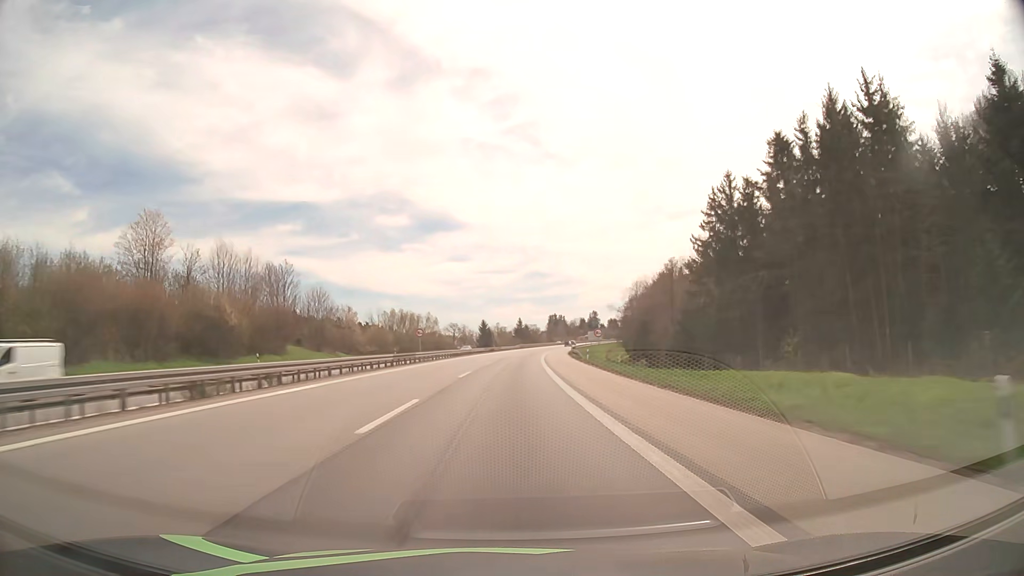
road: motorway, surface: asphalt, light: Day
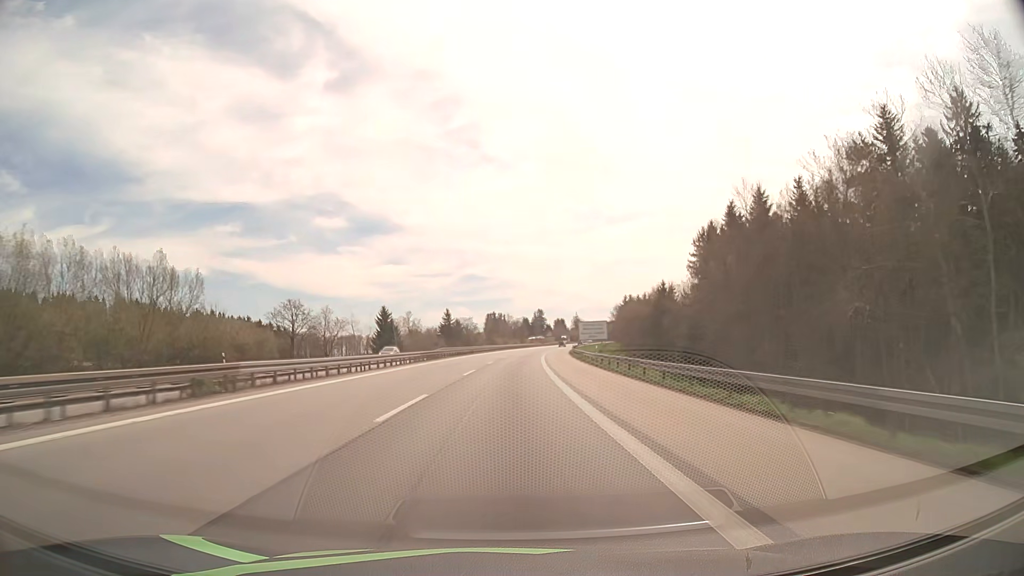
(+5.0, +106.0) m; +6°
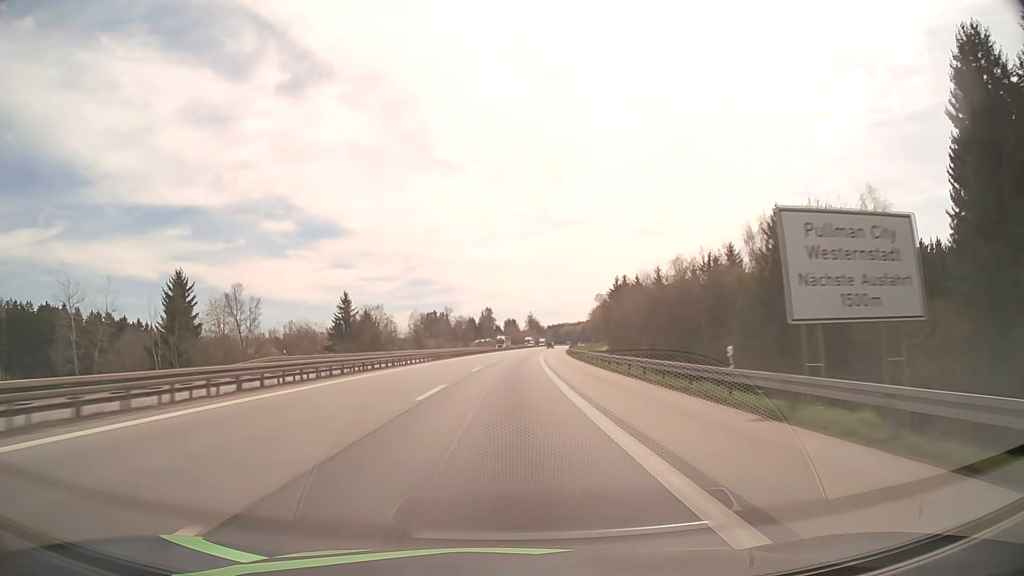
(+3.1, +84.7) m; +4°
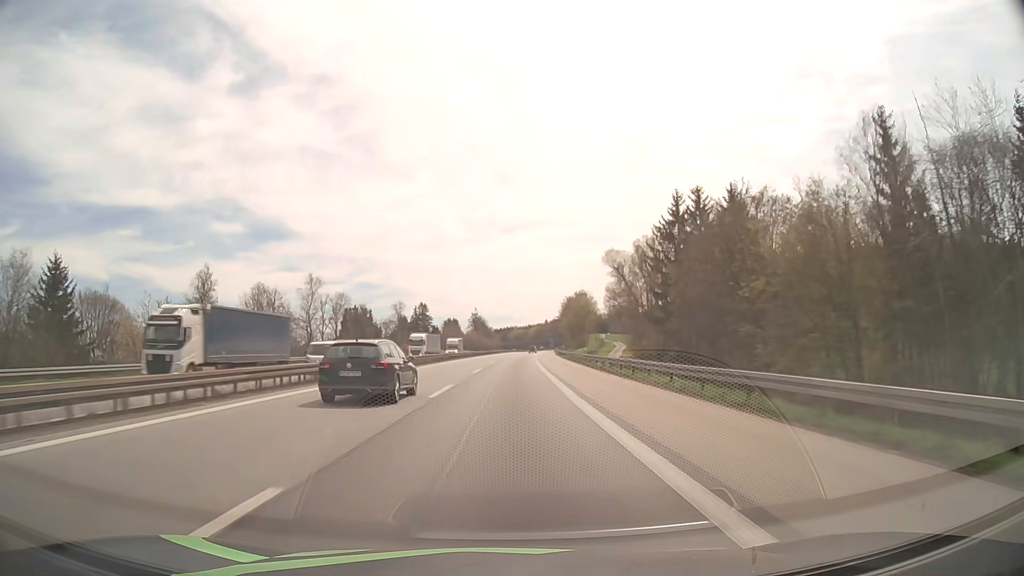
(+4.6, +105.8) m; +5°
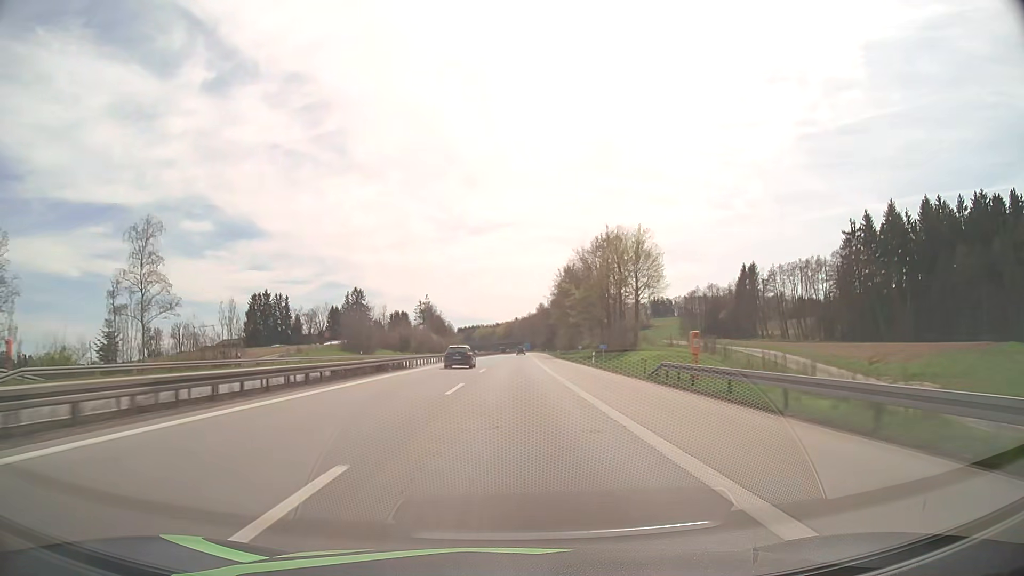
(+2.8, +106.0) m; +3°
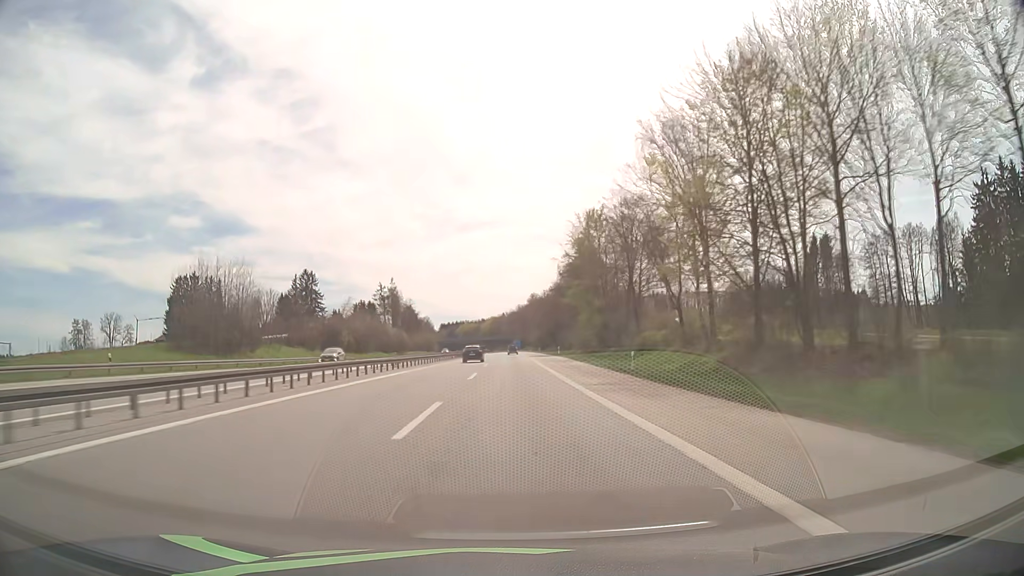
(+0.7, +63.5) m; +1°
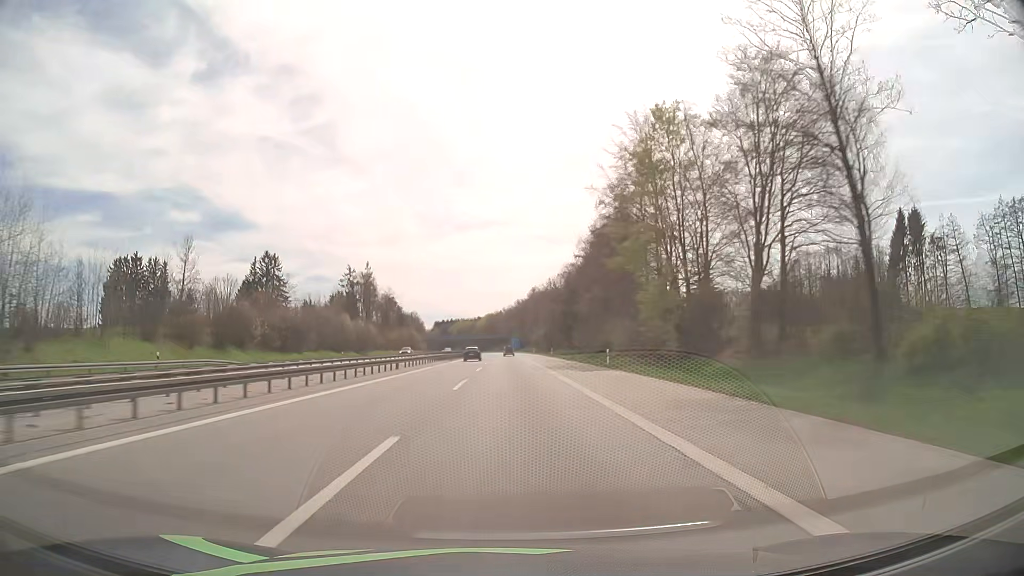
(+0.1, +42.0) m; 0°
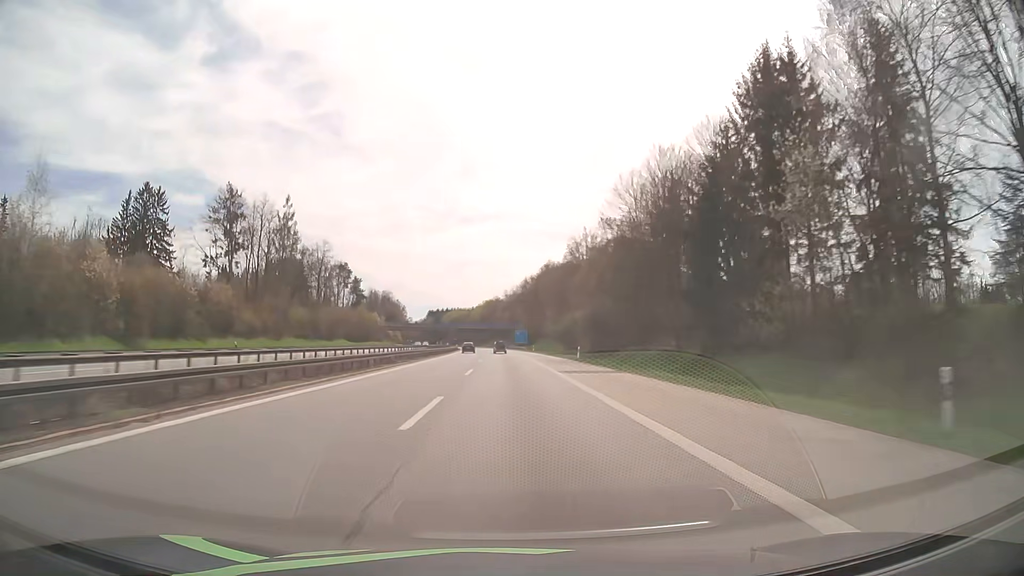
(-0.1, +82.3) m; 0°
(0, +10) (0, +20) (0, +30) (0, +40) (0, +50) (0, +60) (-1, +70) (-1, +80) (-1, +90) (-1, +100) m
